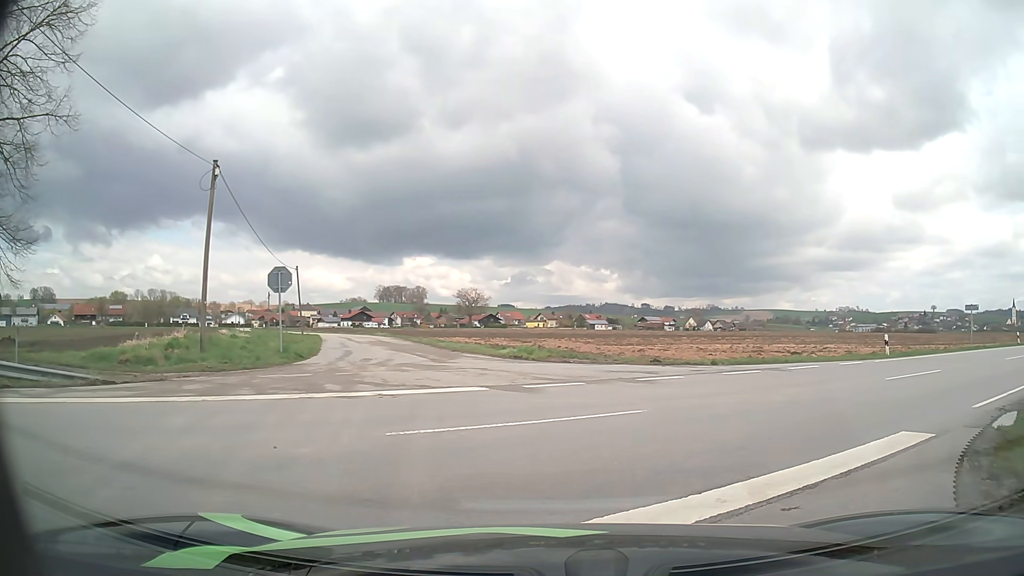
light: Day
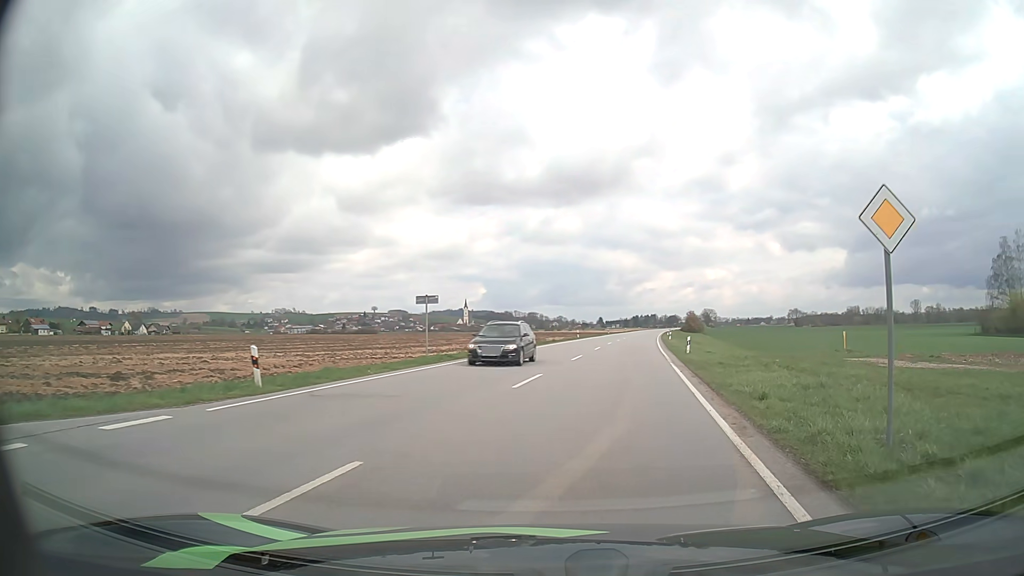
(+6.8, +12.9) m; +48°
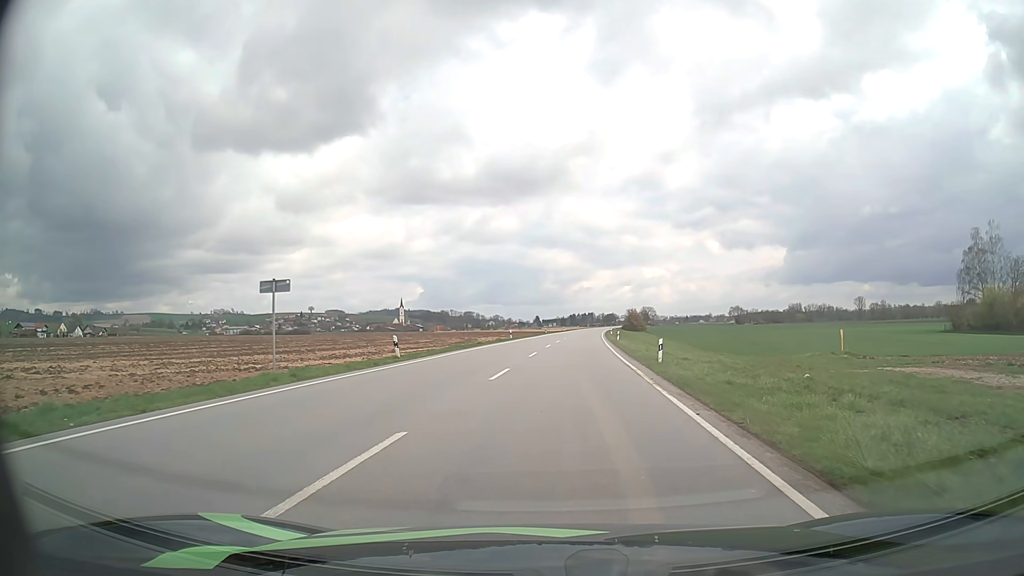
(+0.7, +10.5) m; +6°
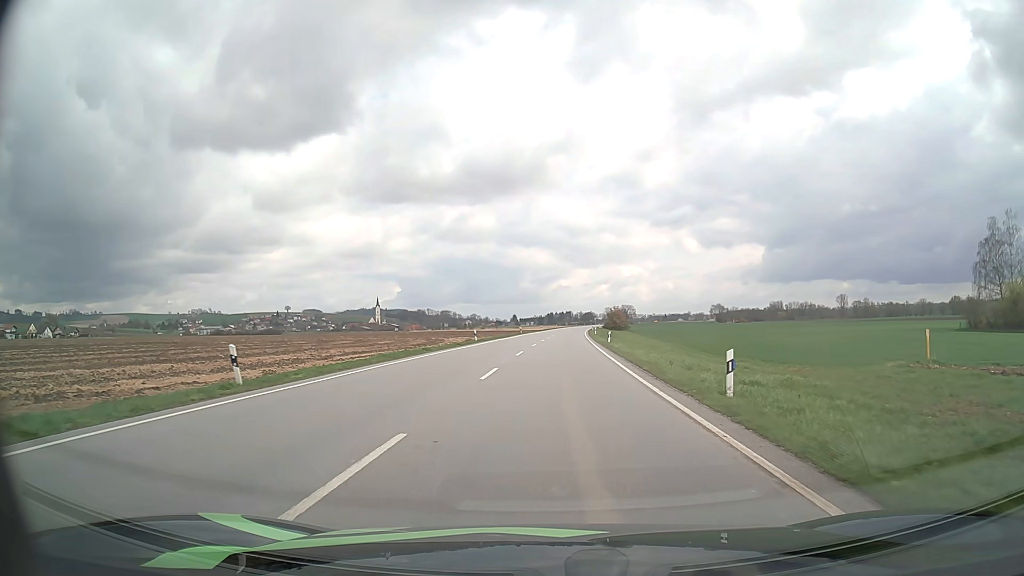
(+0.2, +12.7) m; +2°
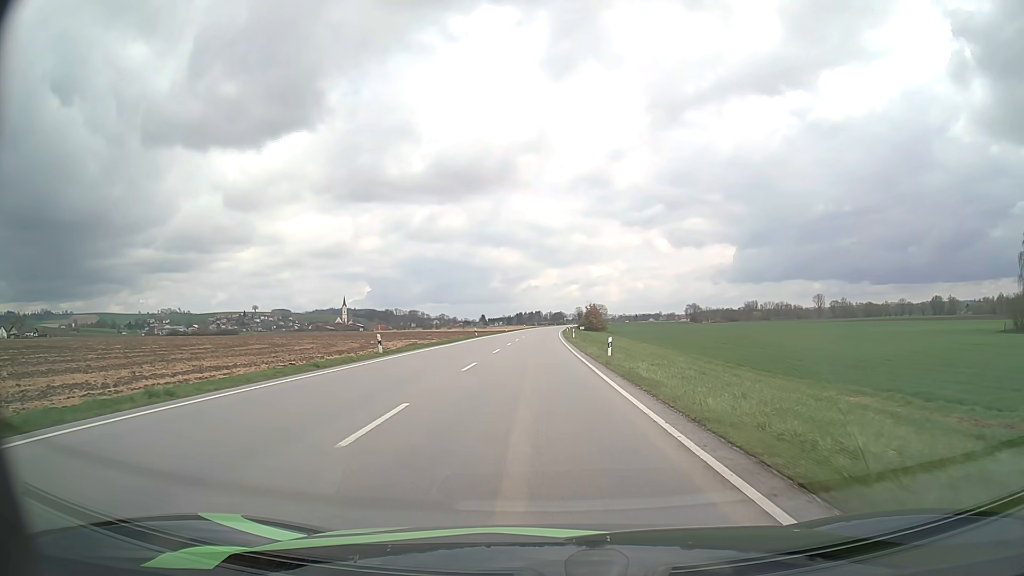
(+0.5, +21.6) m; +3°
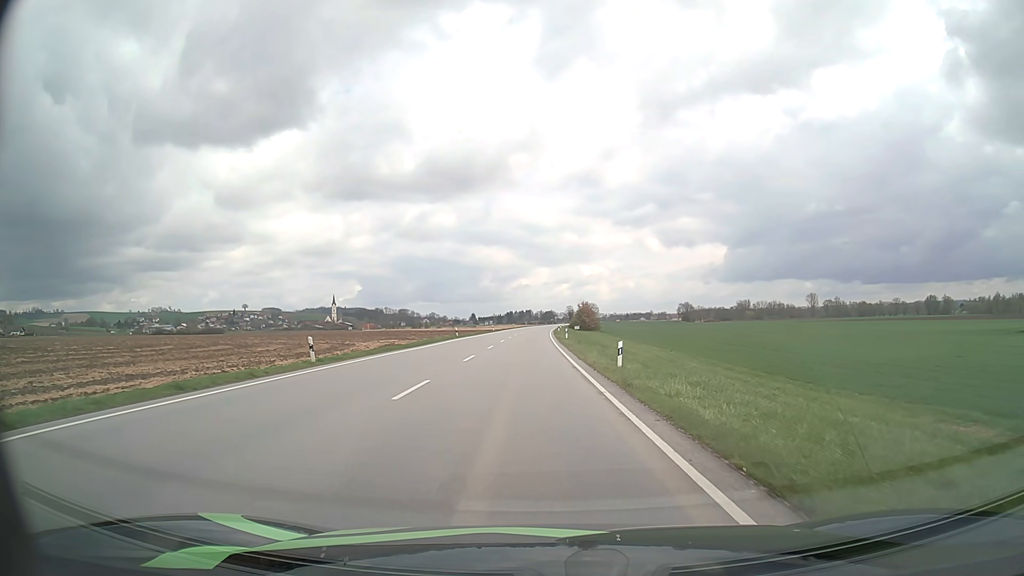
(+0.1, +7.8) m; +1°
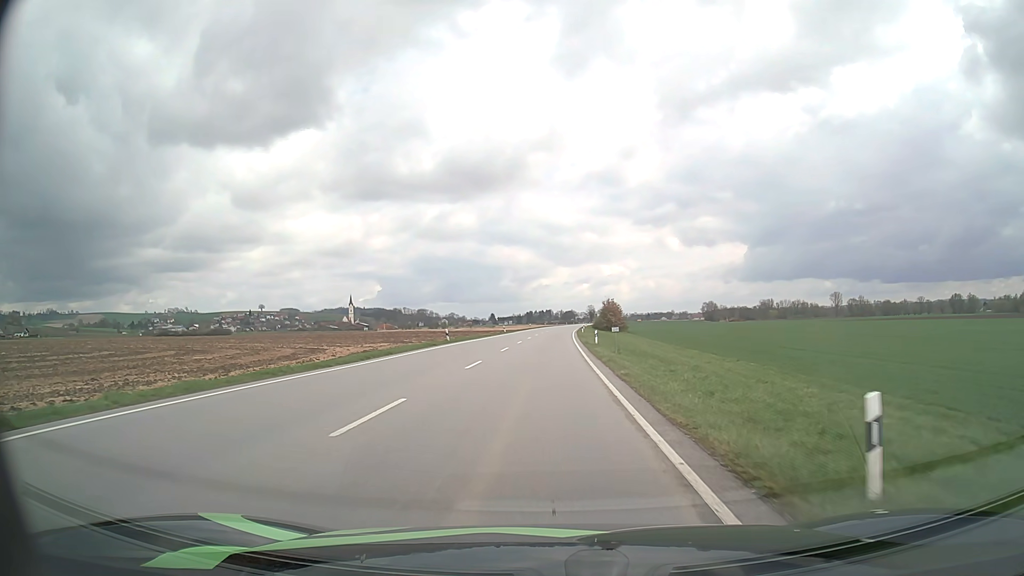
(-0.1, +16.4) m; -1°
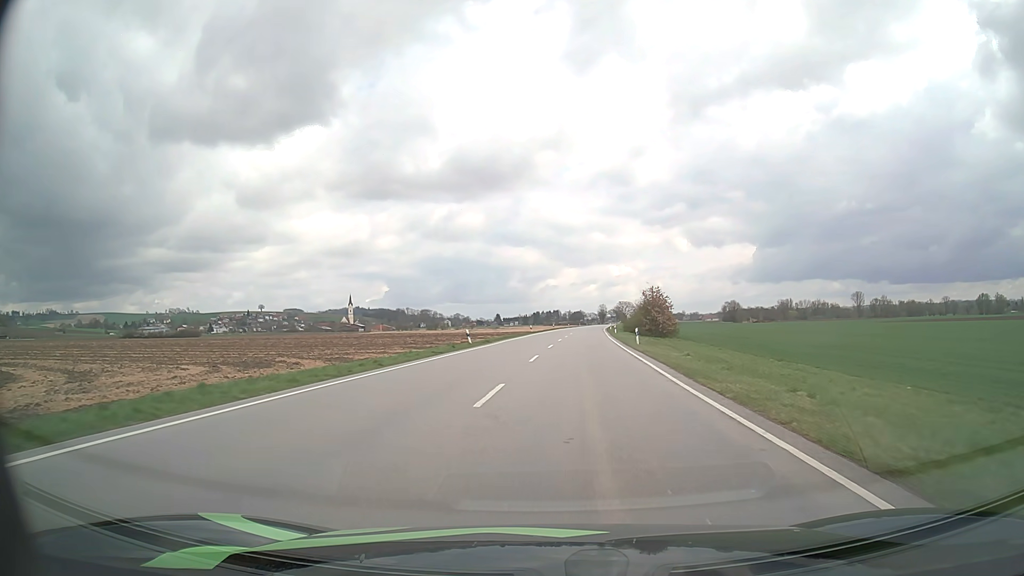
(-0.5, +46.5) m; -1°
(0, +10) (0, +20) (+1, +30) (+1, +40) (+2, +50) (+3, +60) (+4, +70) (+4, +80) (+5, +90) (+6, +100) m
